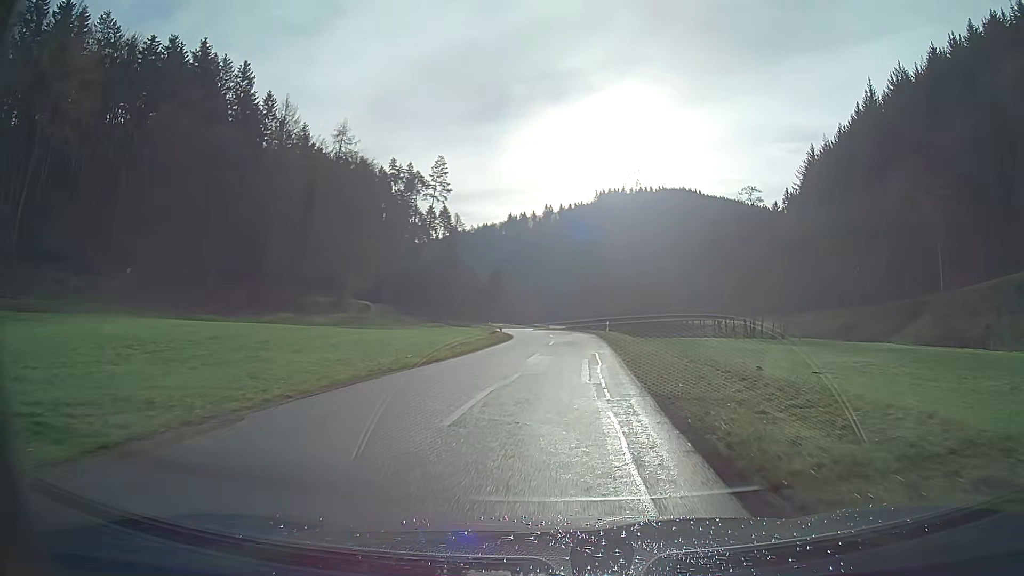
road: tertiary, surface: asphalt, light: Day
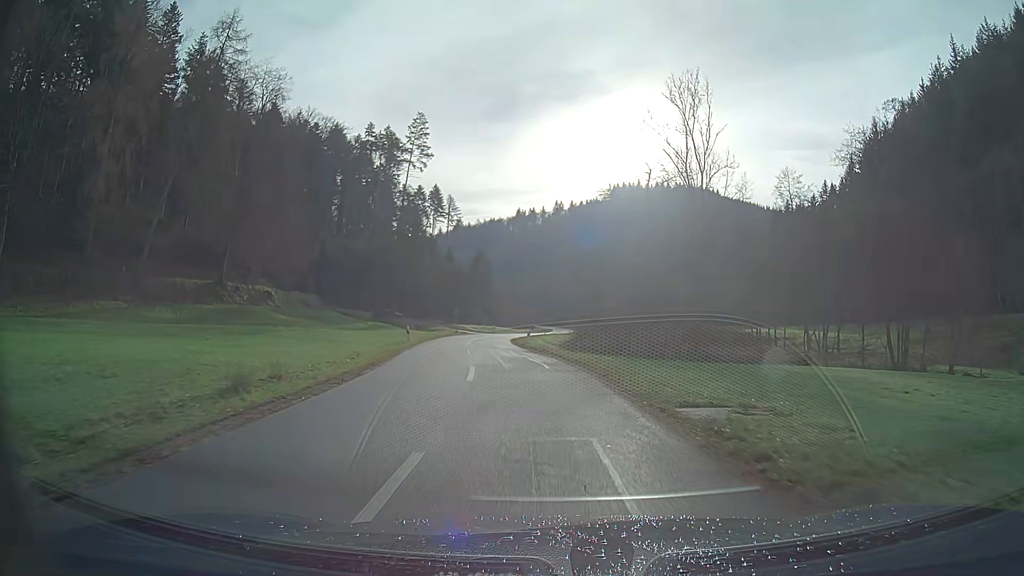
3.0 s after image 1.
(+0.4, +41.8) m; -2°
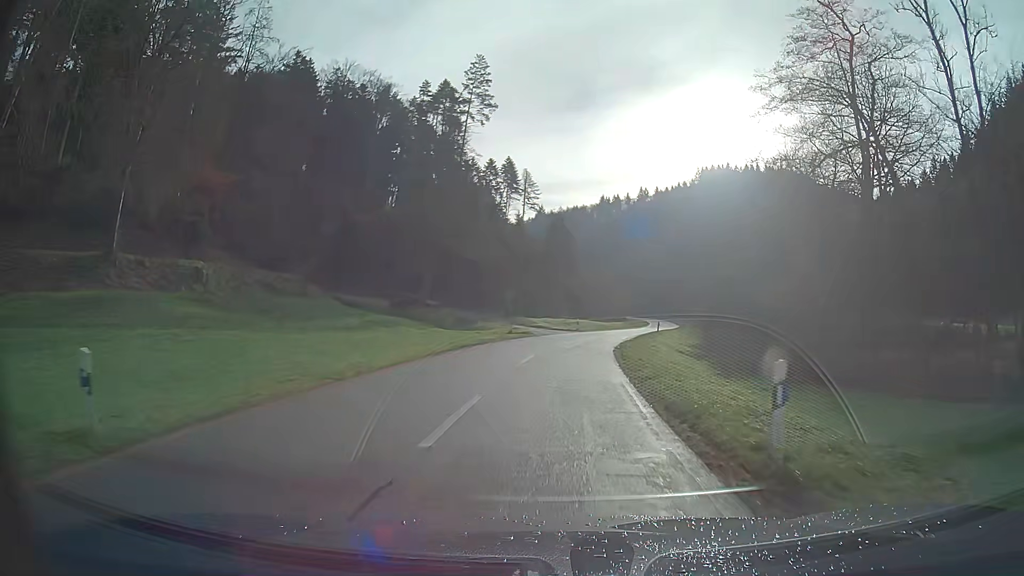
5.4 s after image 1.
(-2.3, +32.5) m; -5°
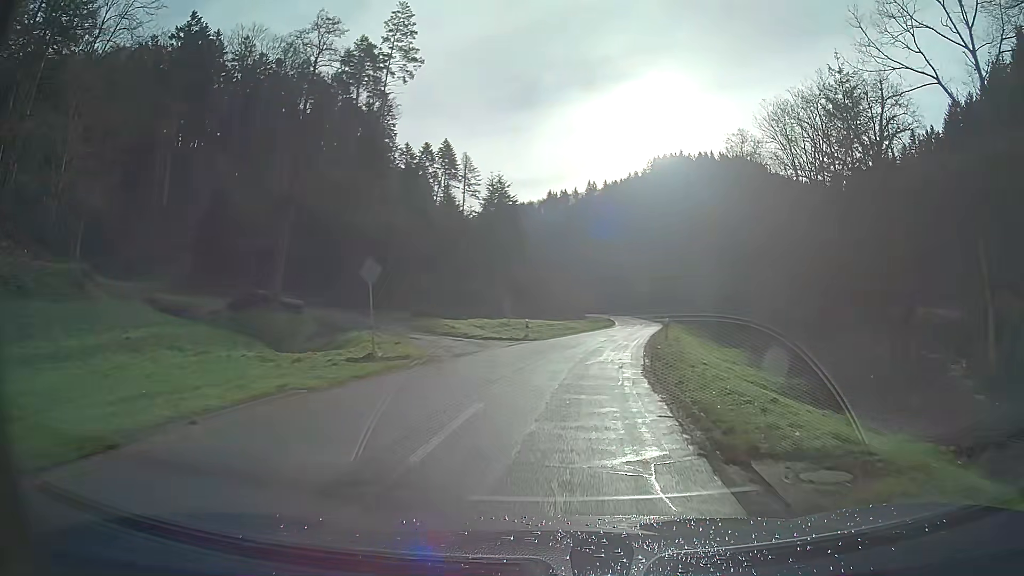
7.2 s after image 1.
(+0.8, +24.4) m; +4°
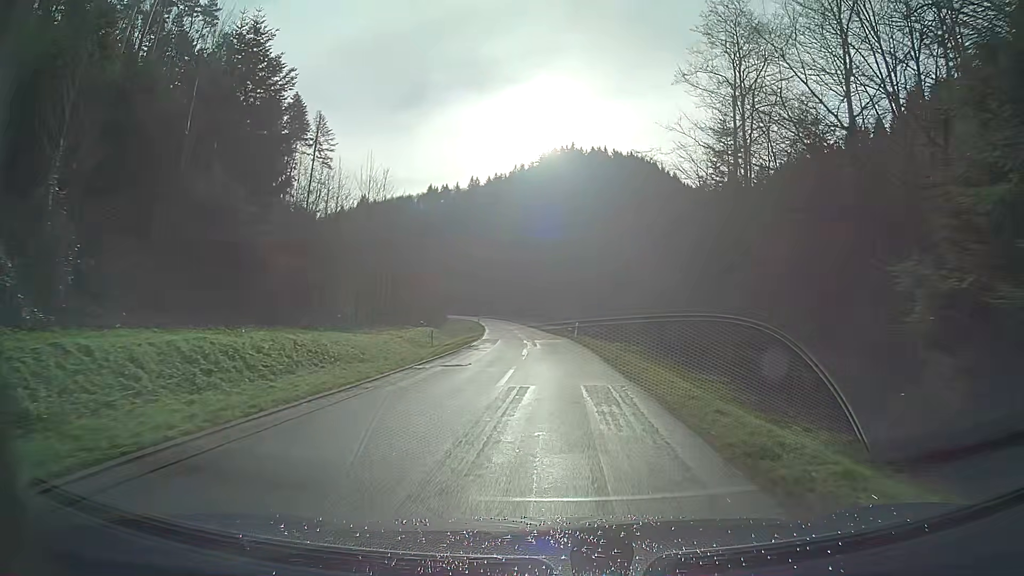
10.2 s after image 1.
(+3.8, +39.8) m; +9°
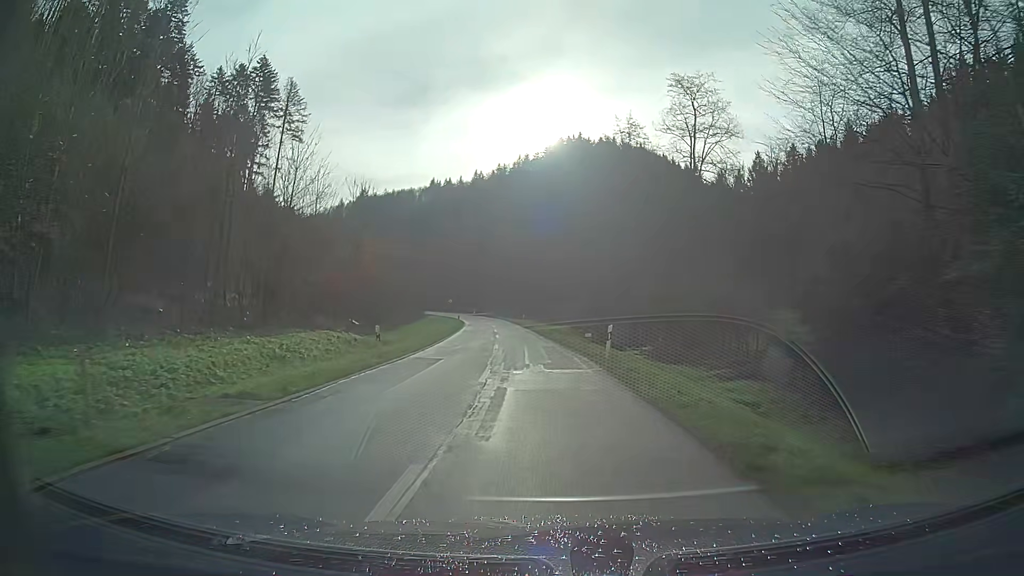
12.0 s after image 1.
(0.0, +23.9) m; -1°
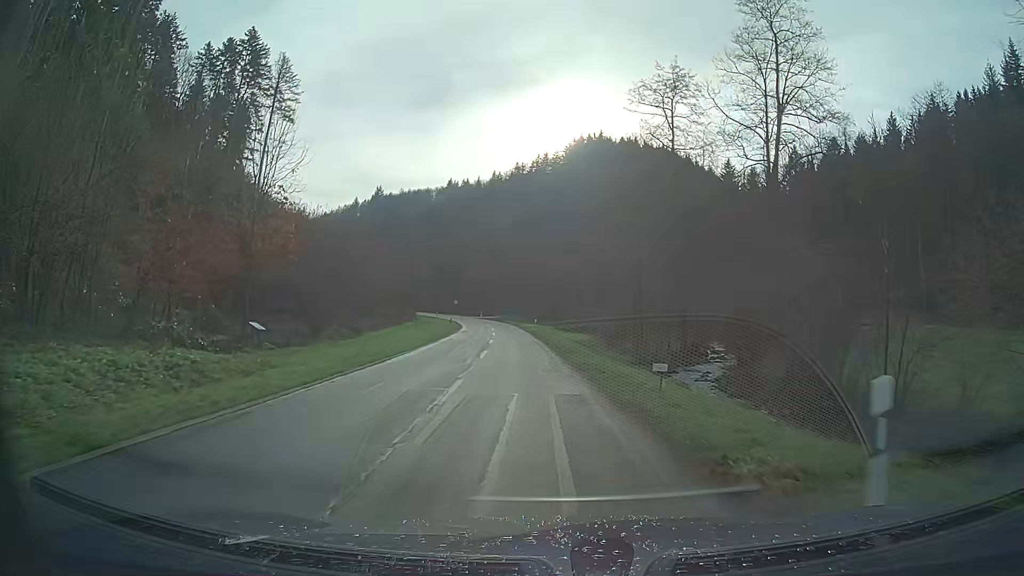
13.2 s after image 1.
(-0.3, +16.1) m; -2°
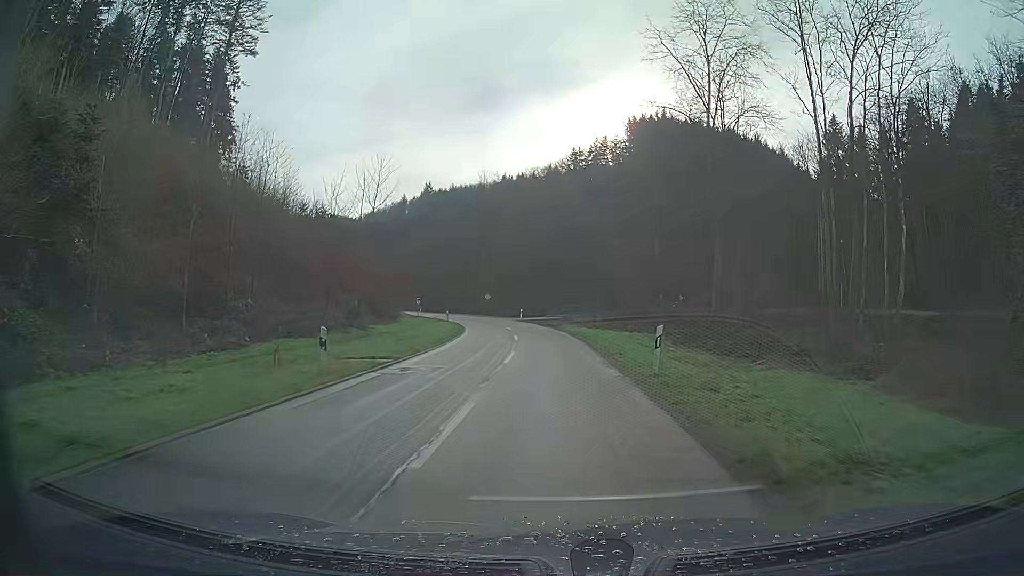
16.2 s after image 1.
(-1.9, +40.4) m; -4°
